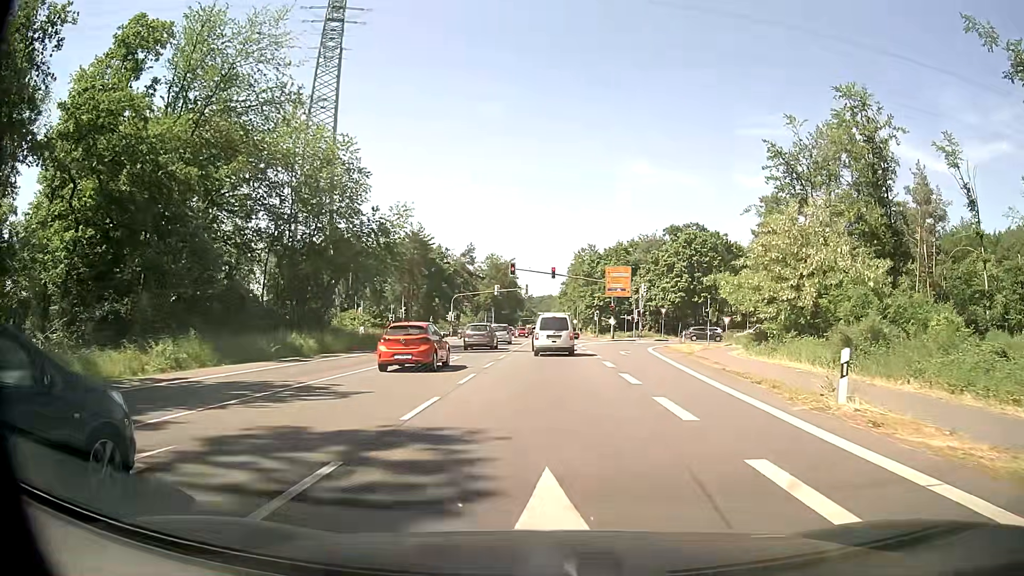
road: primary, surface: asphalt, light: Day
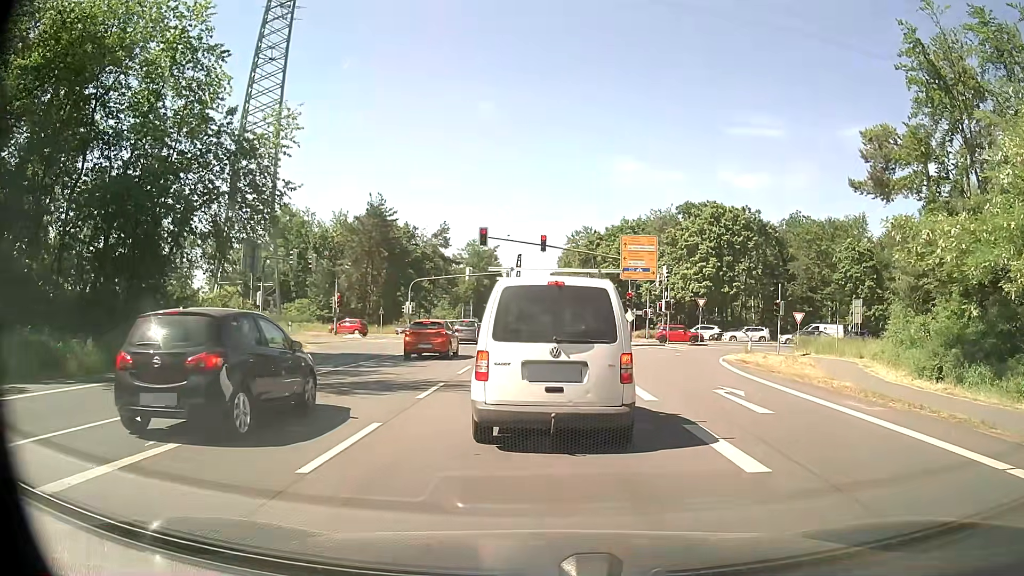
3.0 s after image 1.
(0.0, +20.8) m; +1°
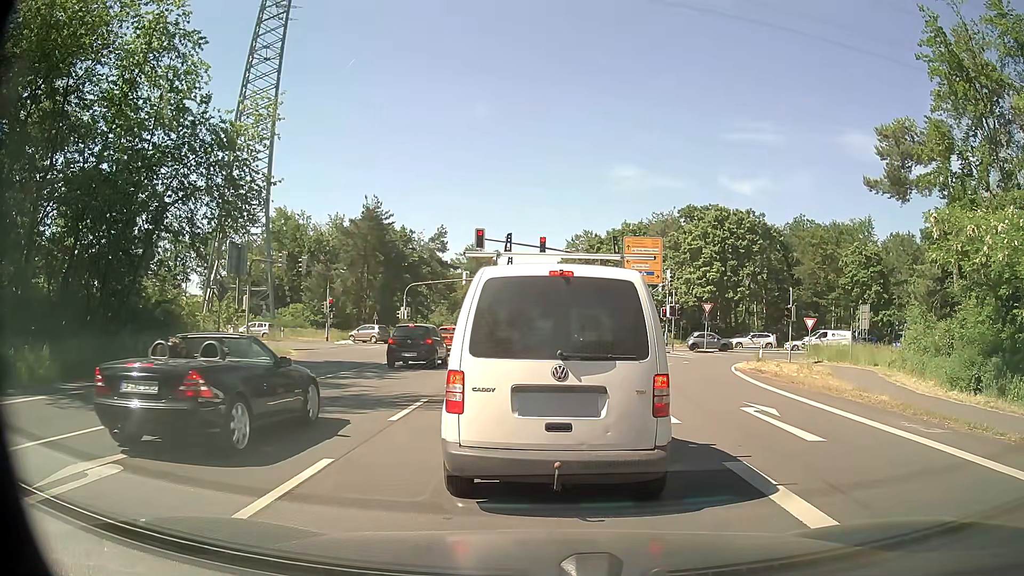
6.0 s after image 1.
(0.0, +1.9) m; -1°
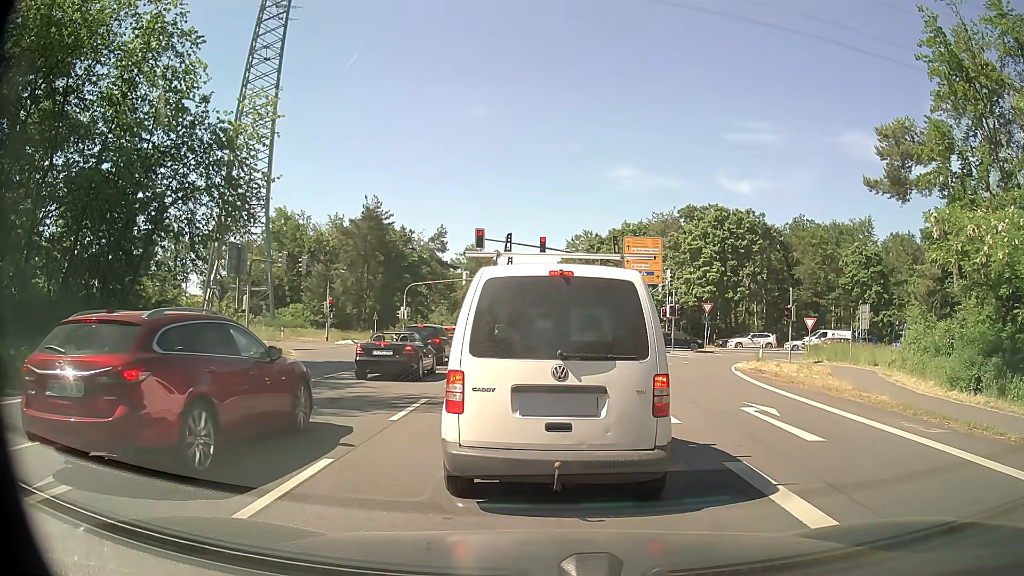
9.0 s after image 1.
(0.0, 0.0) m; 0°
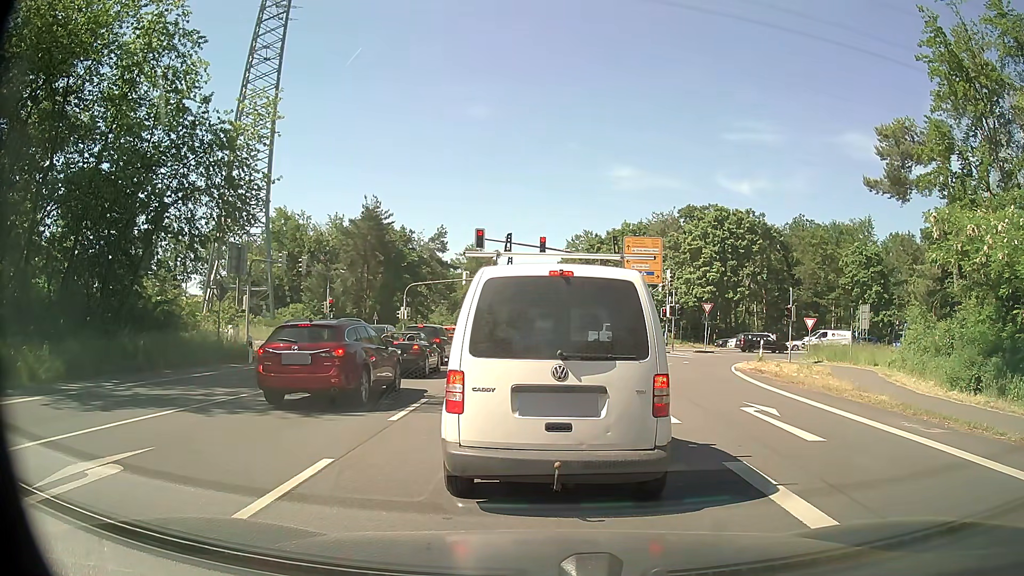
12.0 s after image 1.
(0.0, 0.0) m; 0°
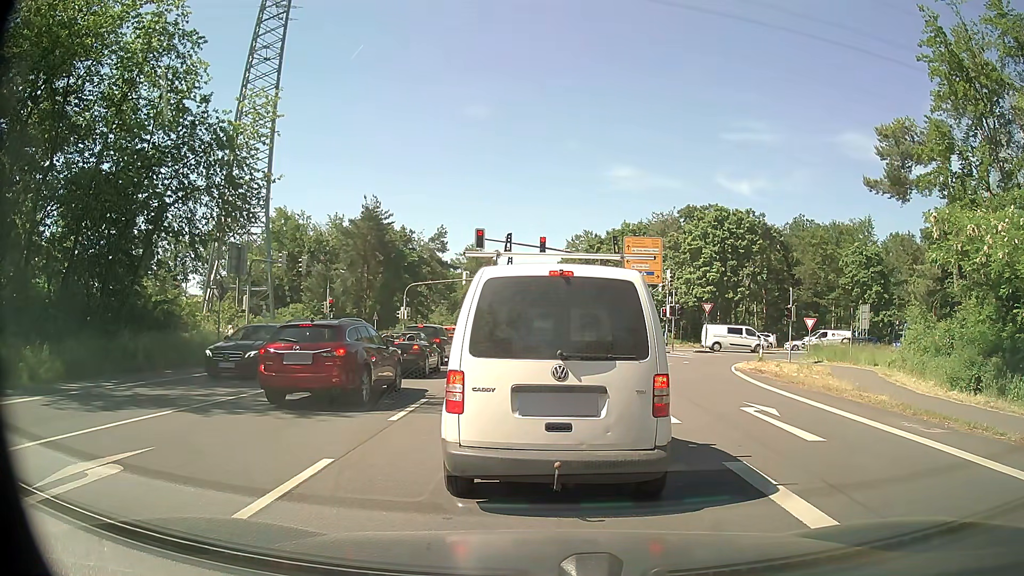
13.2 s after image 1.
(0.0, 0.0) m; 0°
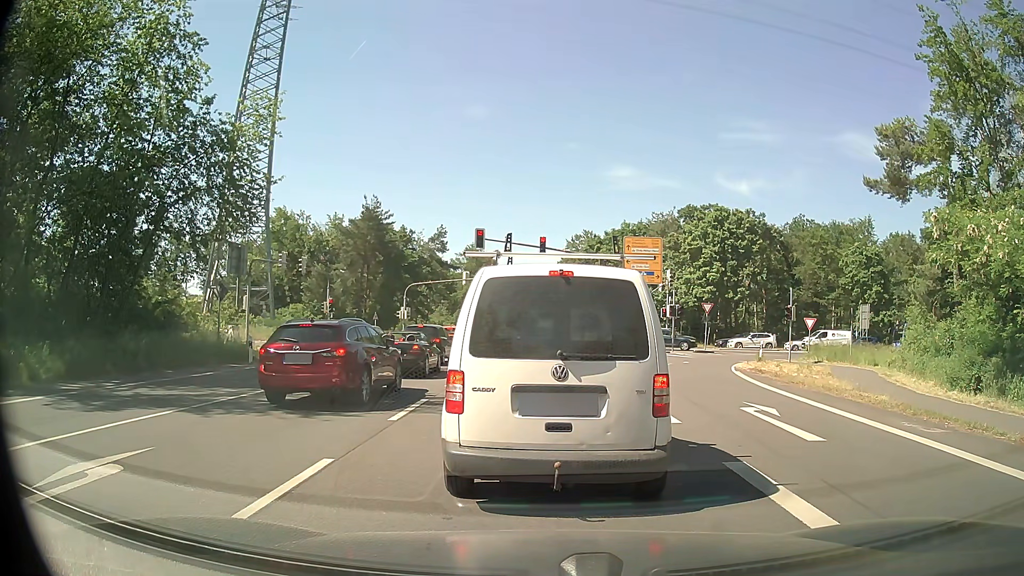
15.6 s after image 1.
(0.0, 0.0) m; 0°
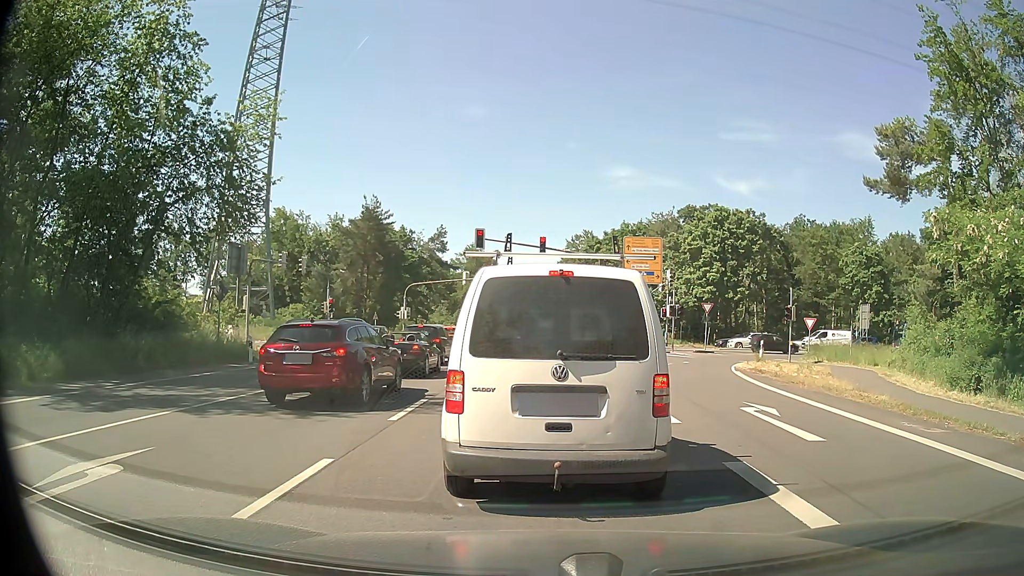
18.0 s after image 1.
(0.0, 0.0) m; 0°
(0, +10) (0, +20) (0, +30) (0, +40) (0, +50) (0, +60) (0, +70) (0, +80) (0, +90) (0, +100) m
